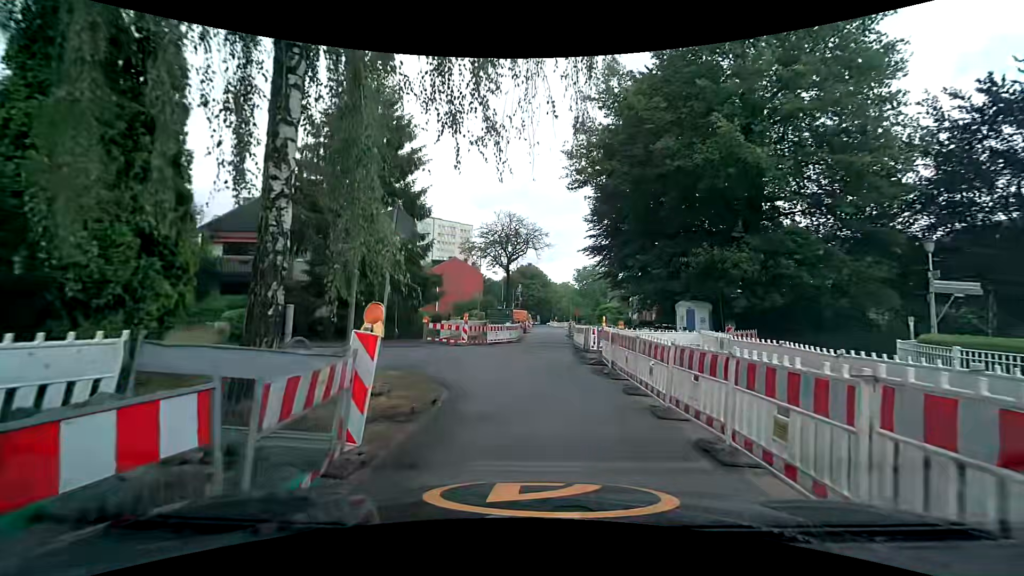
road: residential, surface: asphalt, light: Day
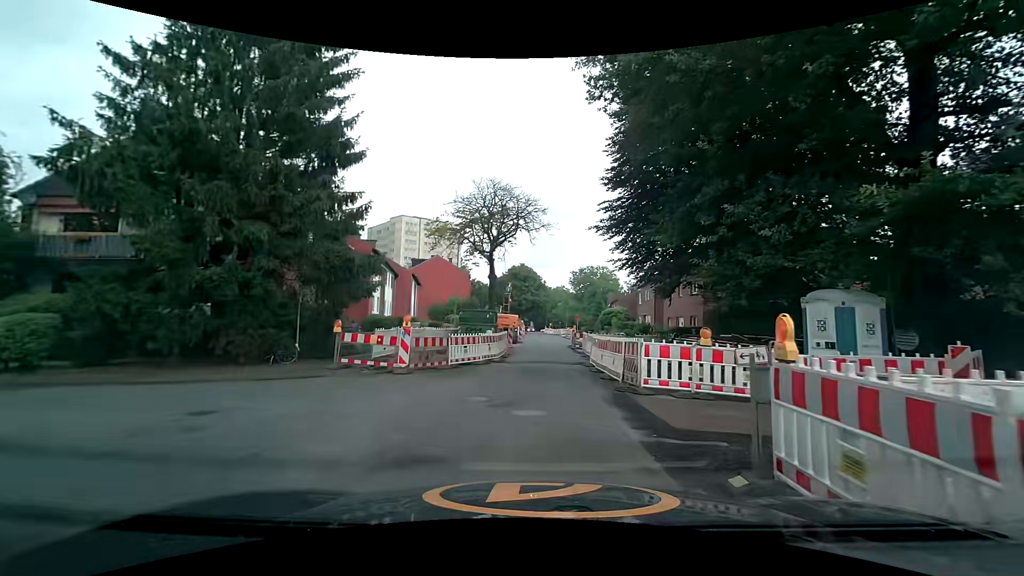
(0.0, +10.9) m; +1°
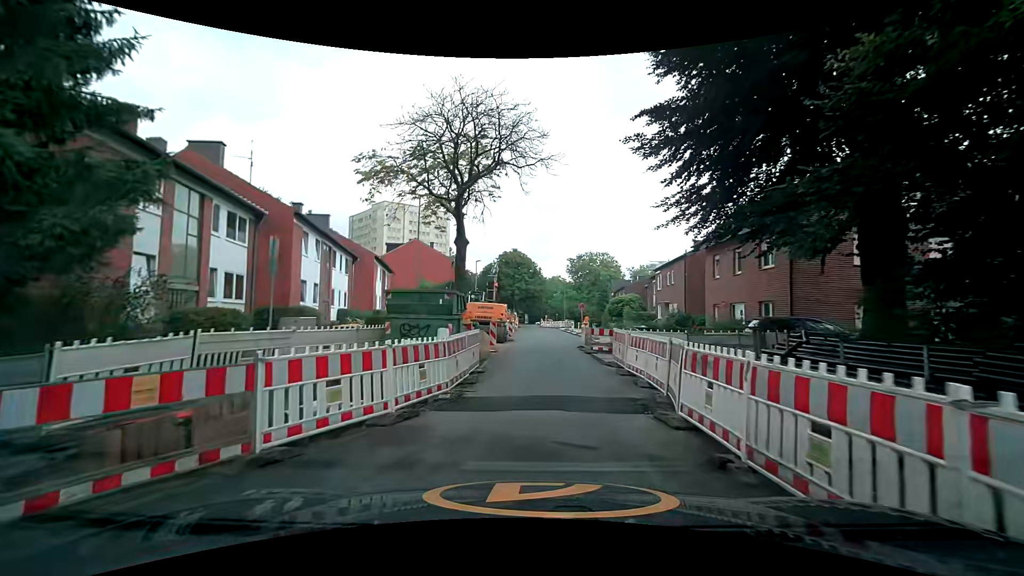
(-0.2, +11.3) m; 0°
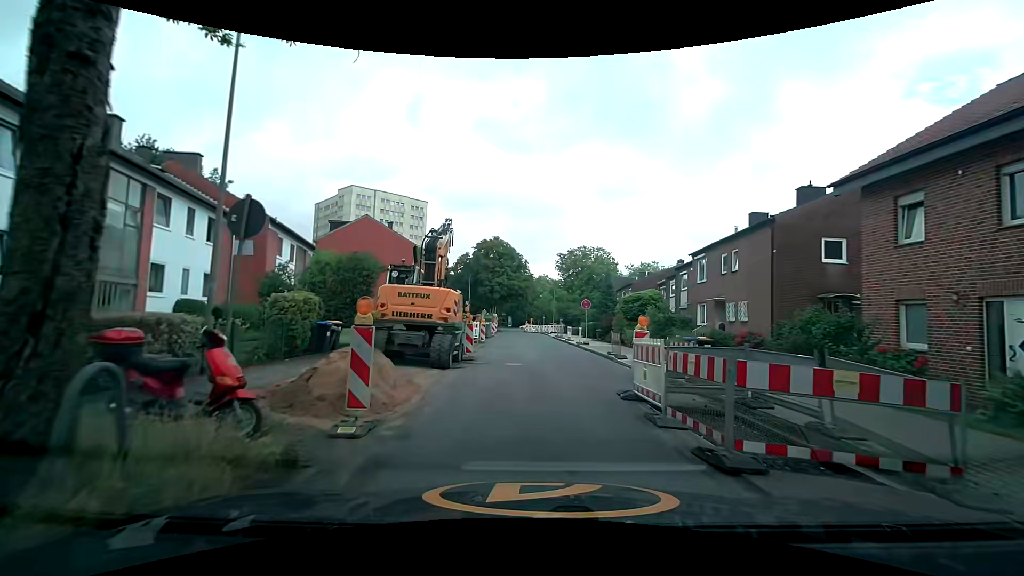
(0.0, +15.7) m; +1°
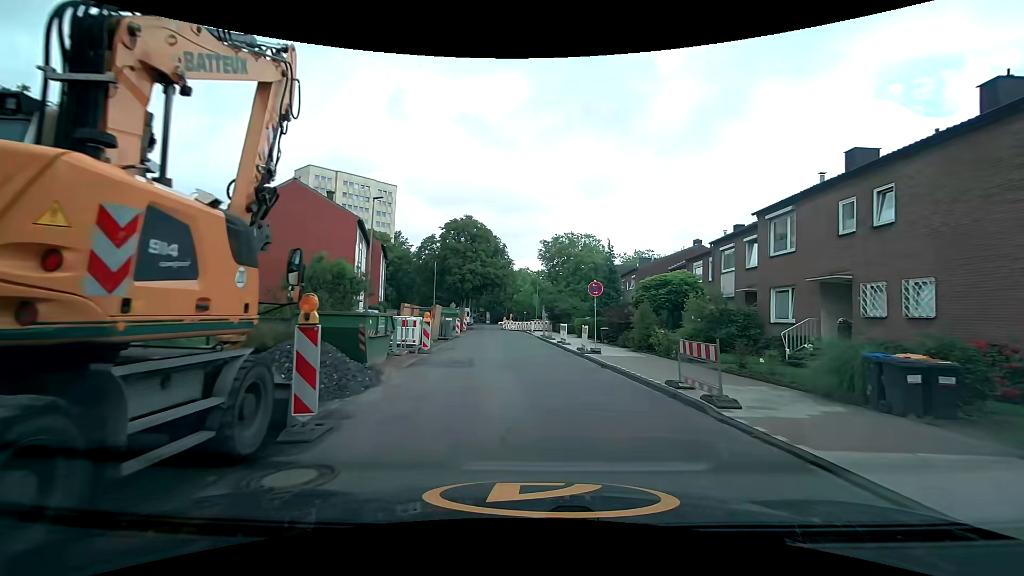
(+0.1, +12.6) m; +2°
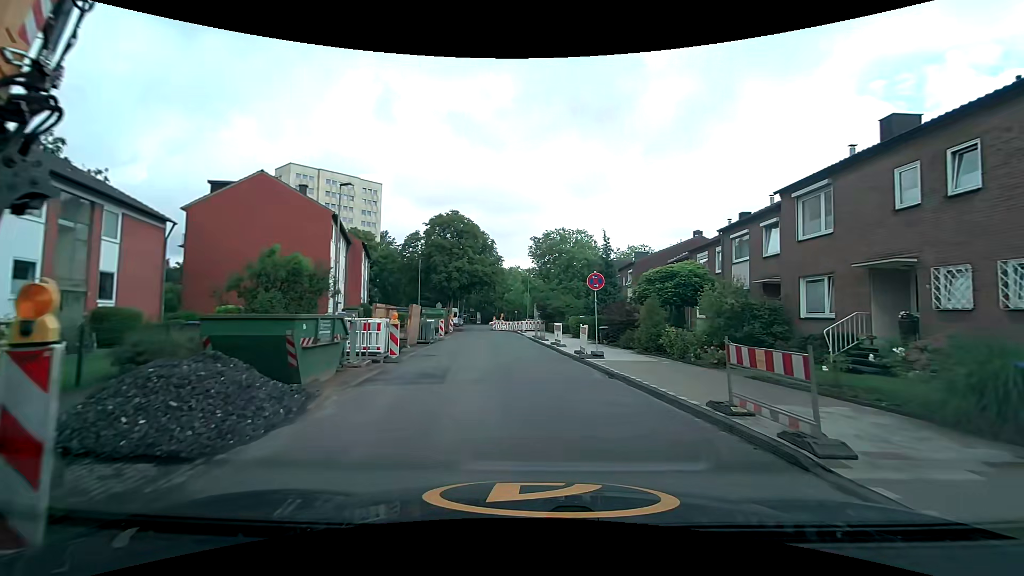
(+0.1, +3.2) m; +3°
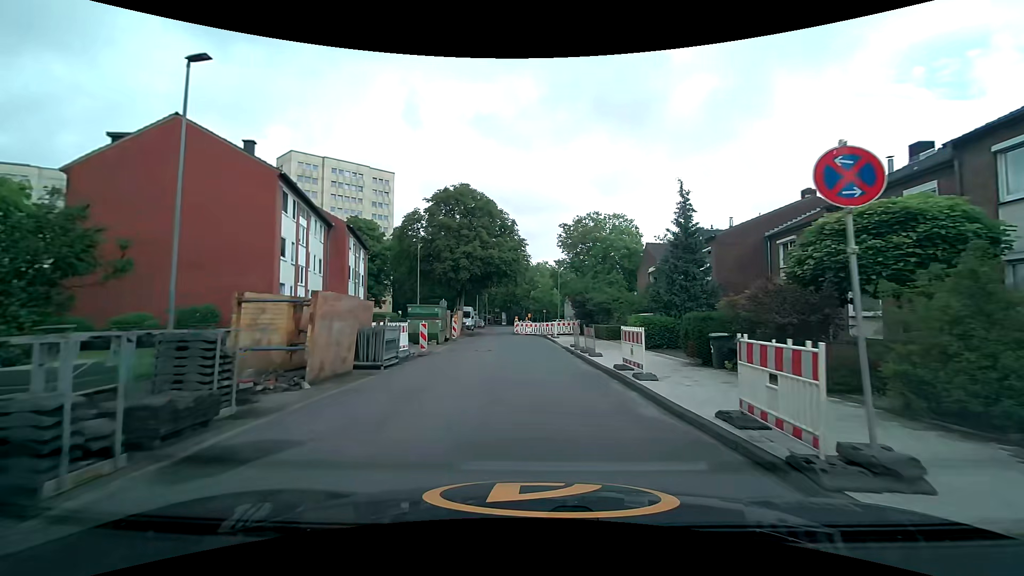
(-0.6, +12.9) m; -5°
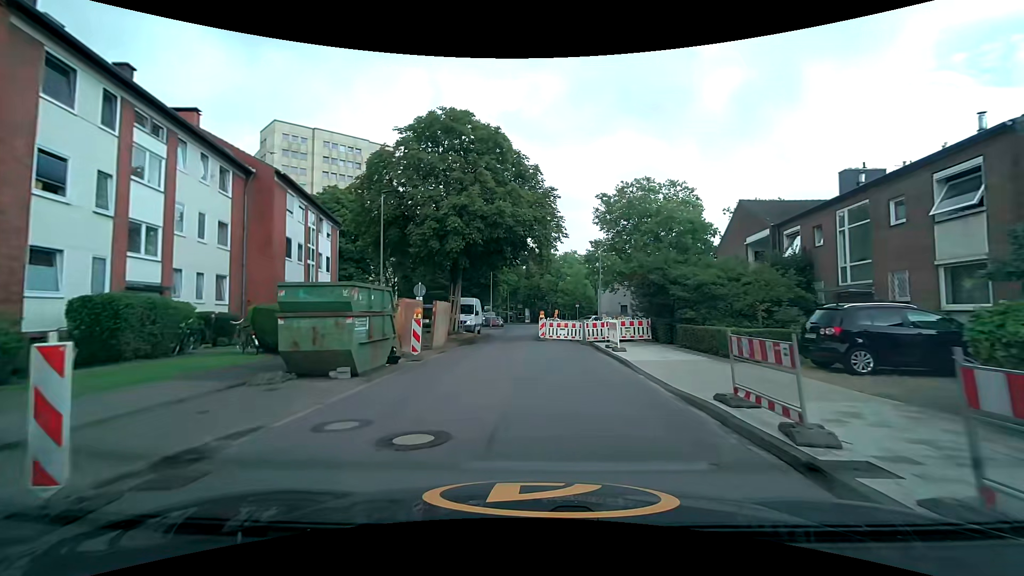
(-0.3, +16.6) m; -3°
